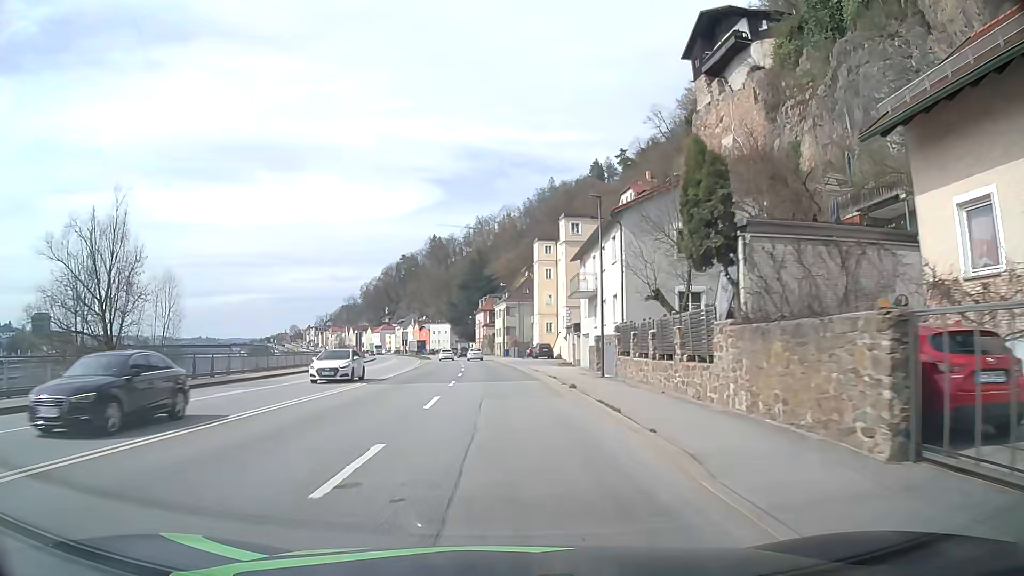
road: primary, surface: asphalt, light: Day
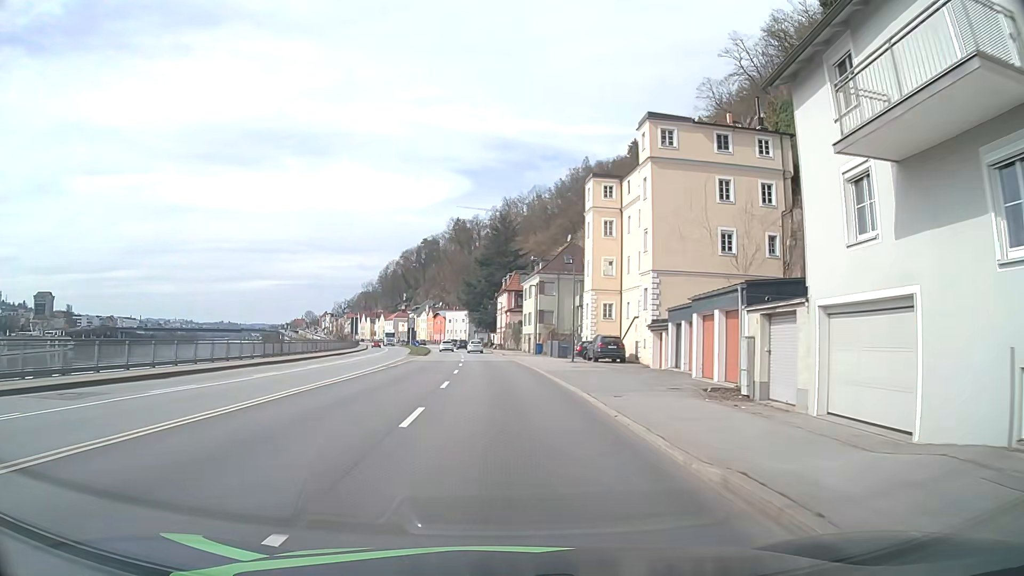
(-0.9, +31.7) m; -3°
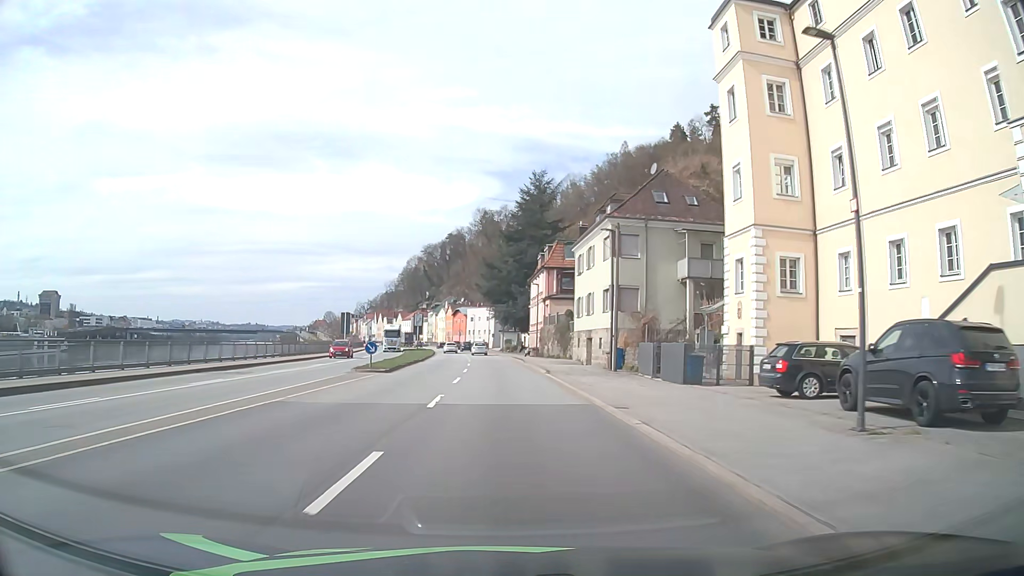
(-0.5, +32.5) m; -2°
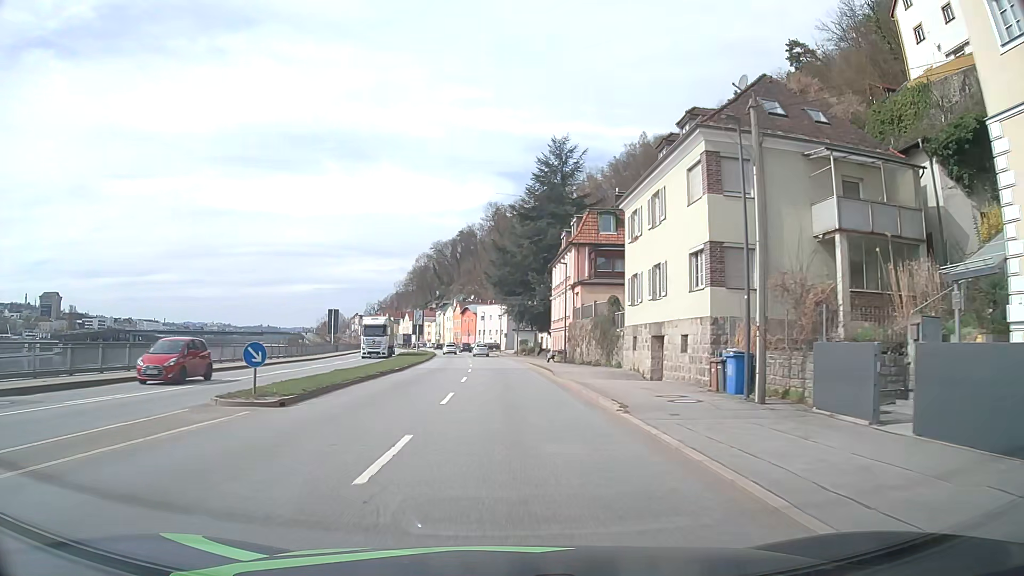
(-0.1, +16.4) m; -1°
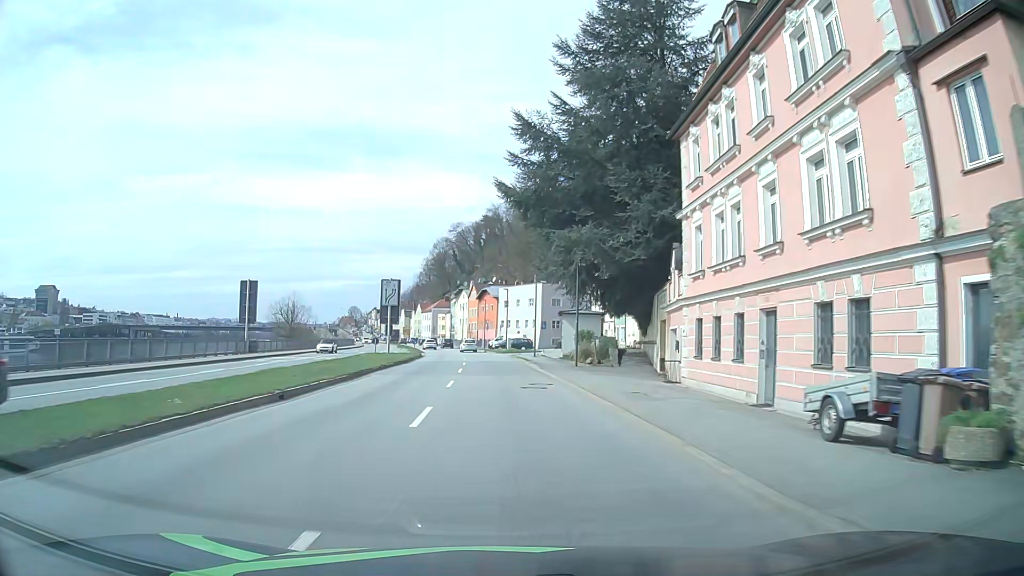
(-0.5, +41.2) m; -2°
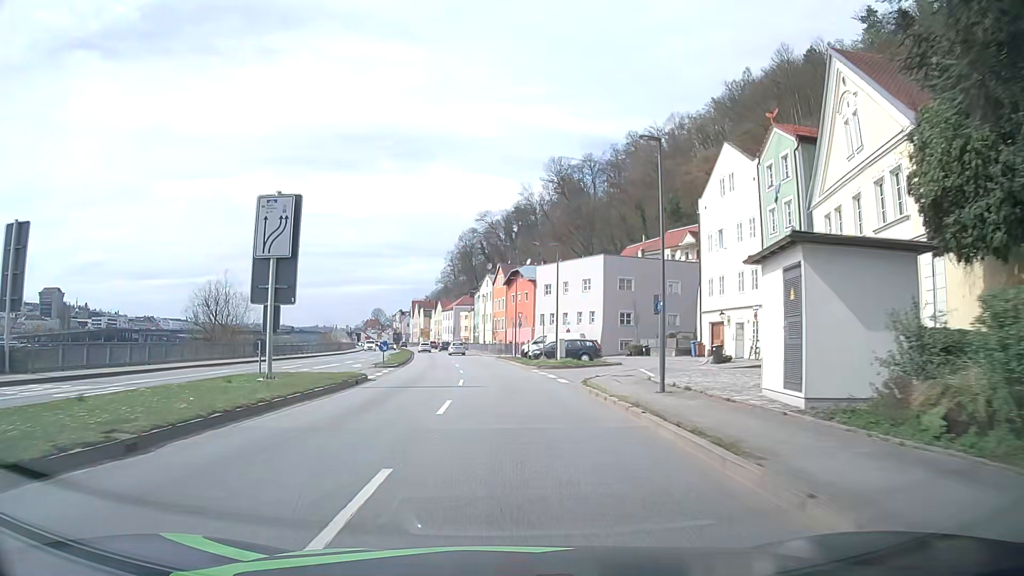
(-0.7, +33.6) m; -3°
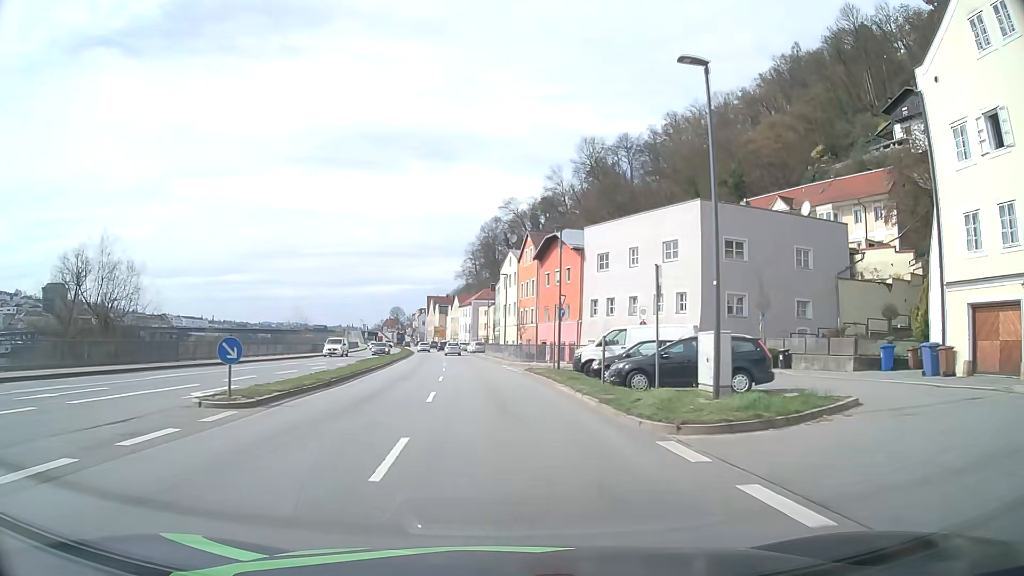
(-0.4, +24.4) m; -2°
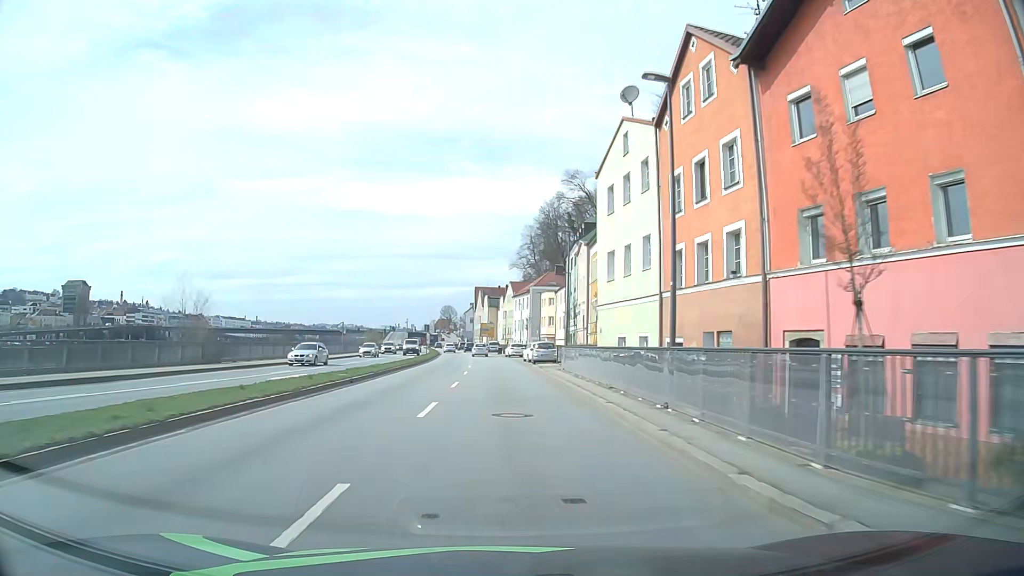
(-1.9, +39.3) m; -5°
(0, +10) (0, +20) (0, +30) (0, +40) (-1, +50) (-1, +60) (-2, +70) (-3, +80) (-3, +90) (-4, +100) m
